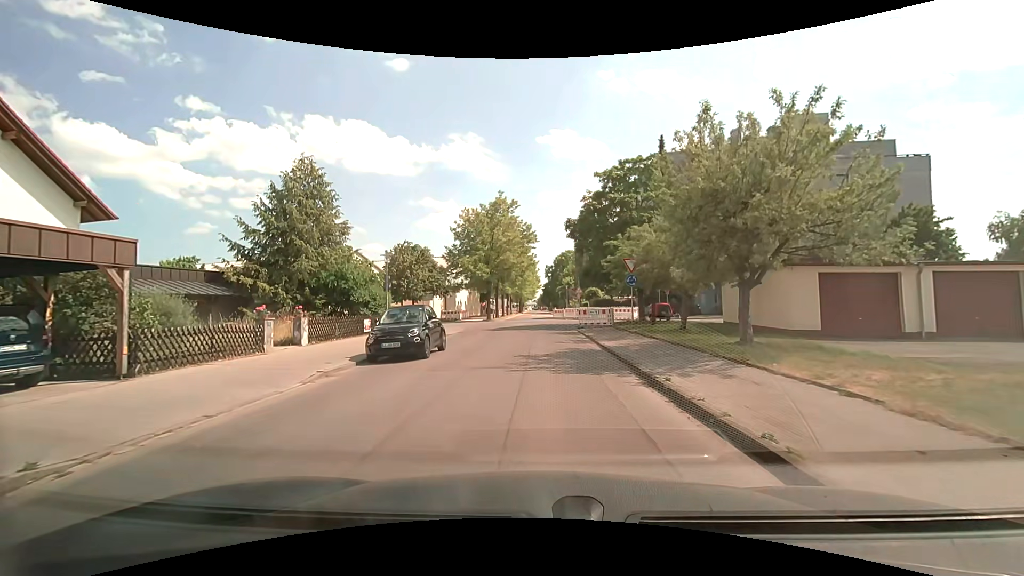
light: Day
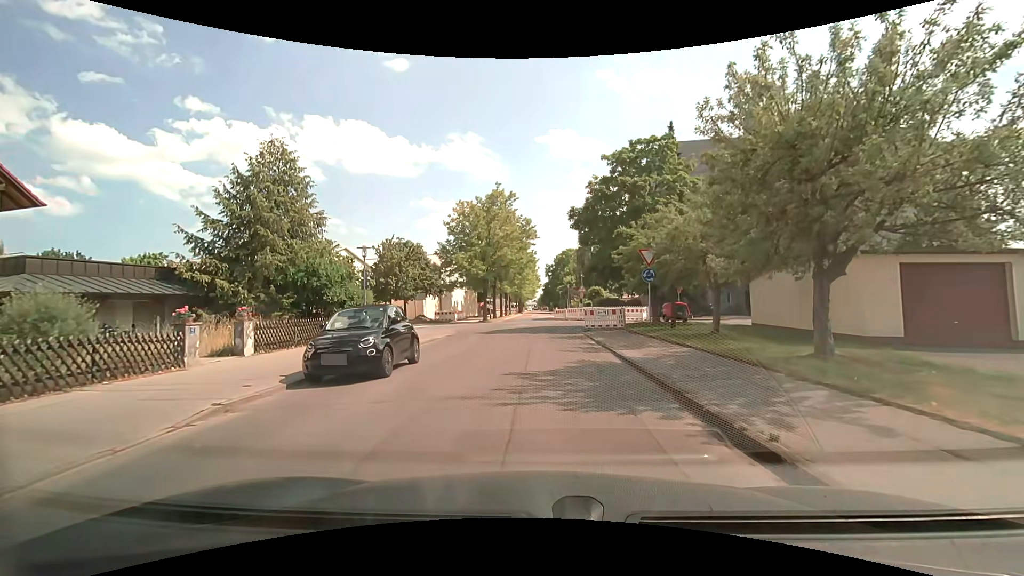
(0.0, +3.7) m; -1°
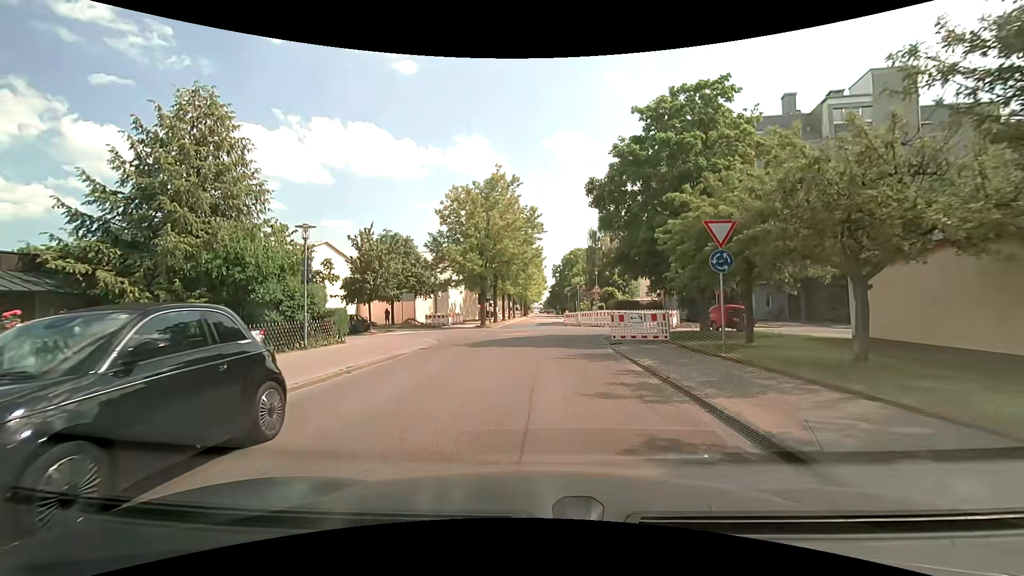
(0.0, +7.1) m; -1°
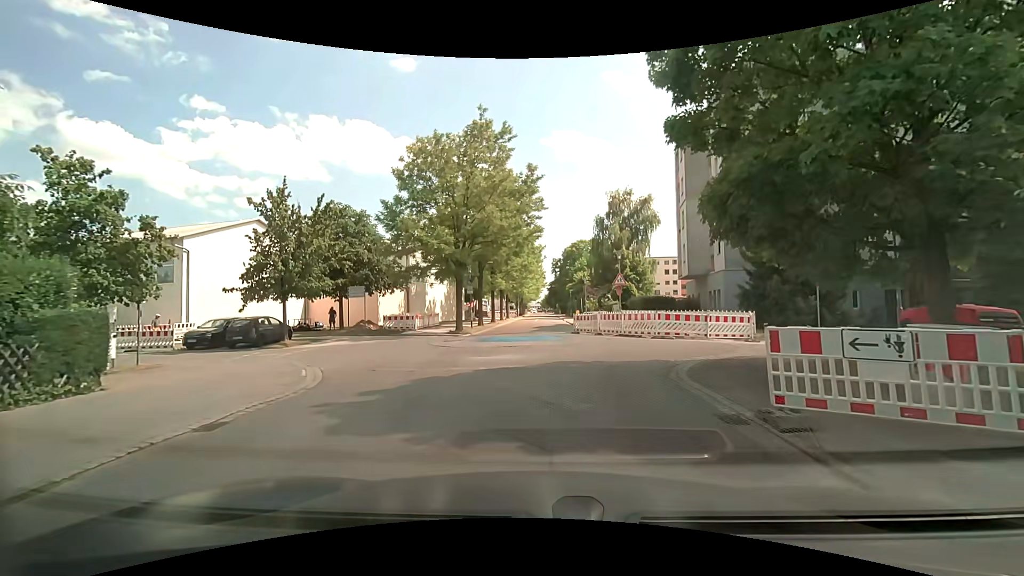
(0.0, +12.1) m; 0°
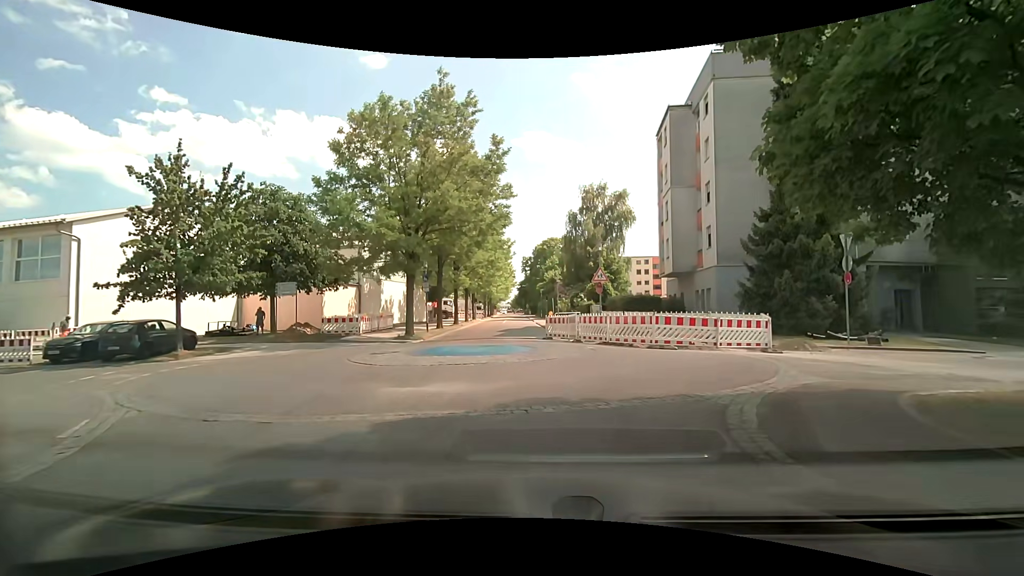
(+0.1, +4.7) m; +3°
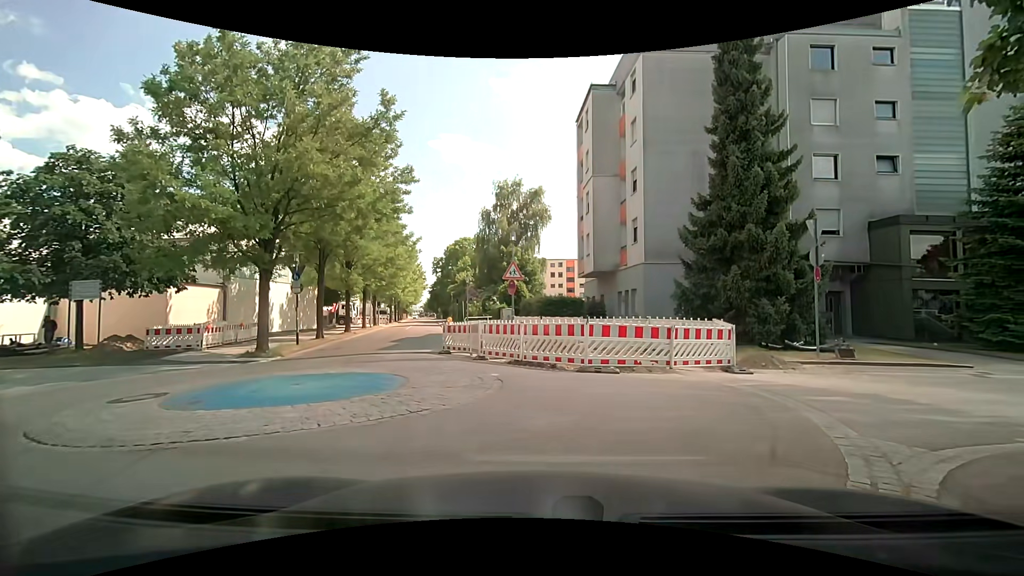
(+0.4, +5.1) m; +9°
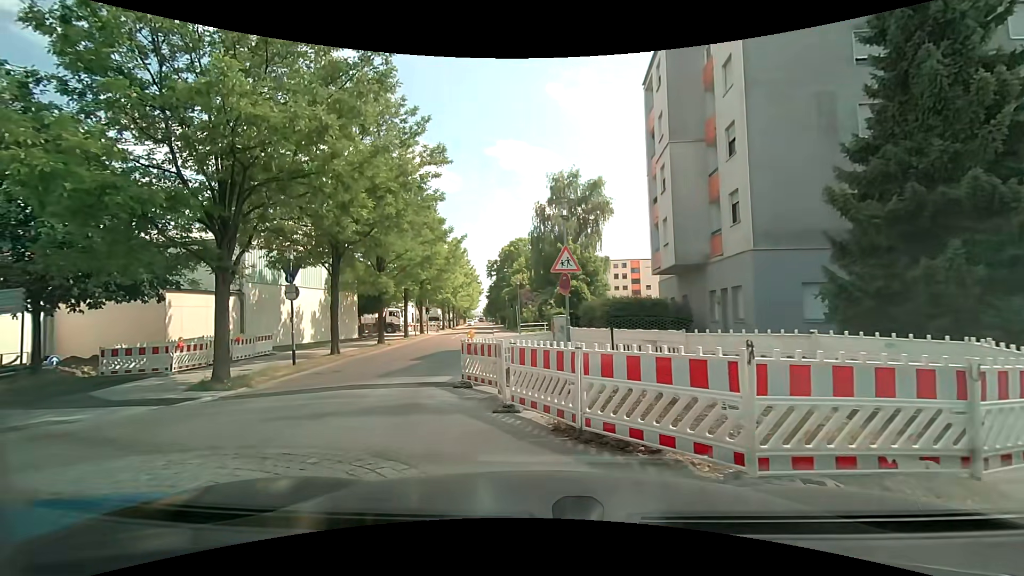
(+0.3, +6.4) m; -4°
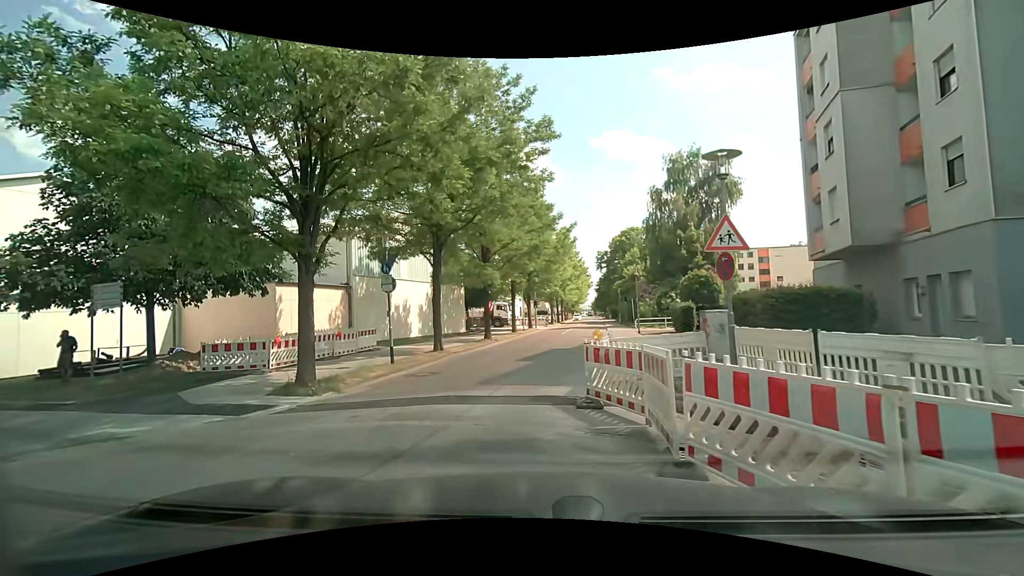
(-0.4, +3.0) m; -11°
